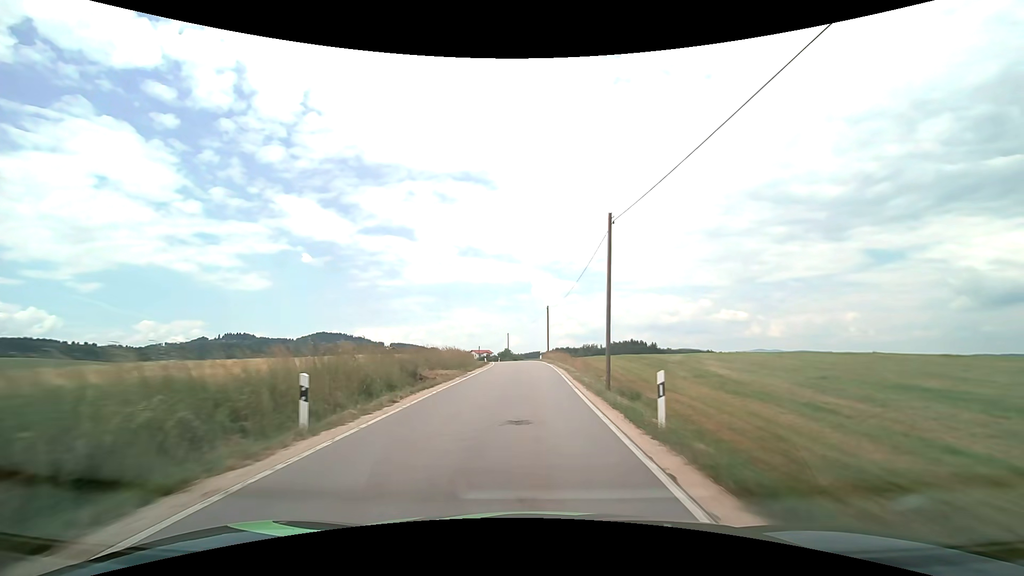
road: tertiary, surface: asphalt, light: Day
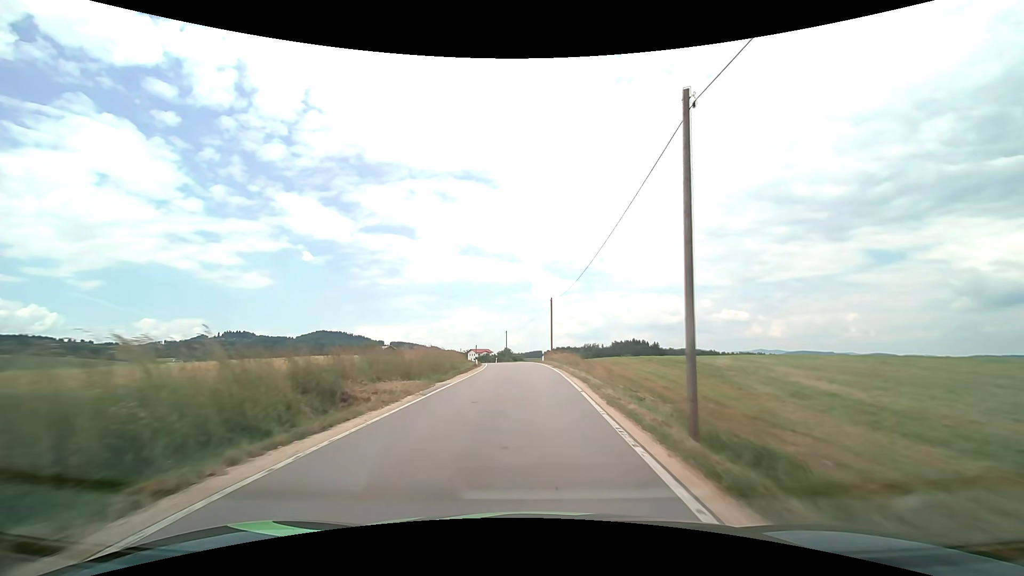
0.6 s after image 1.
(0.0, +9.2) m; 0°
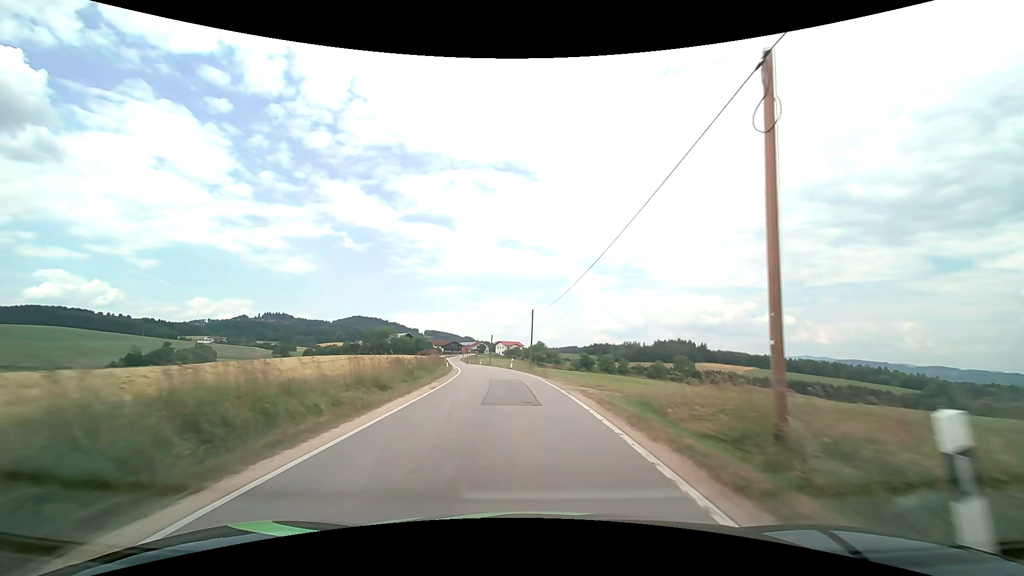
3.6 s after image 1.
(-1.0, +42.6) m; -4°
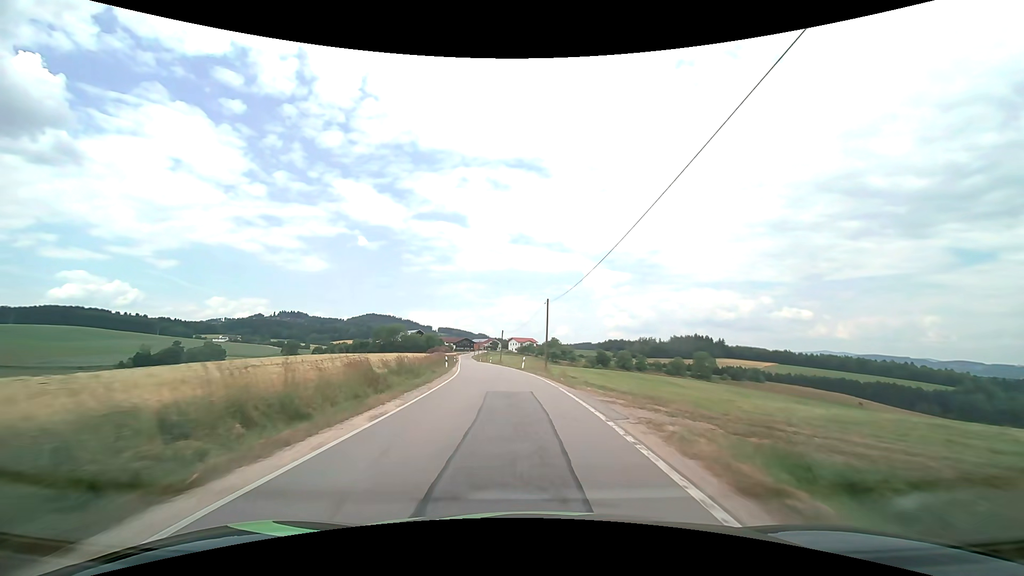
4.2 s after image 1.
(-0.1, +8.1) m; -1°
